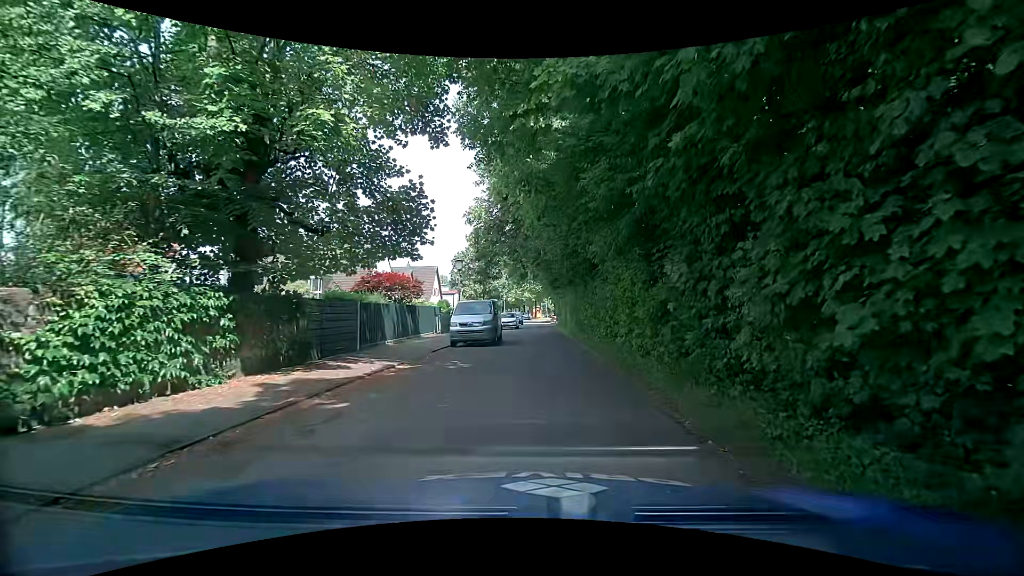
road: residential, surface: asphalt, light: Day
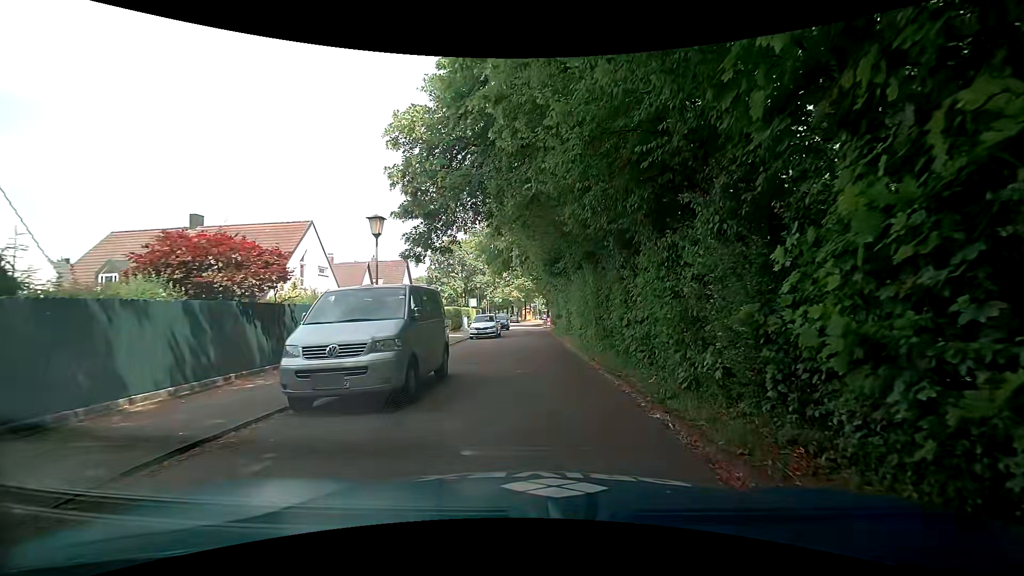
(+0.3, +12.8) m; -1°
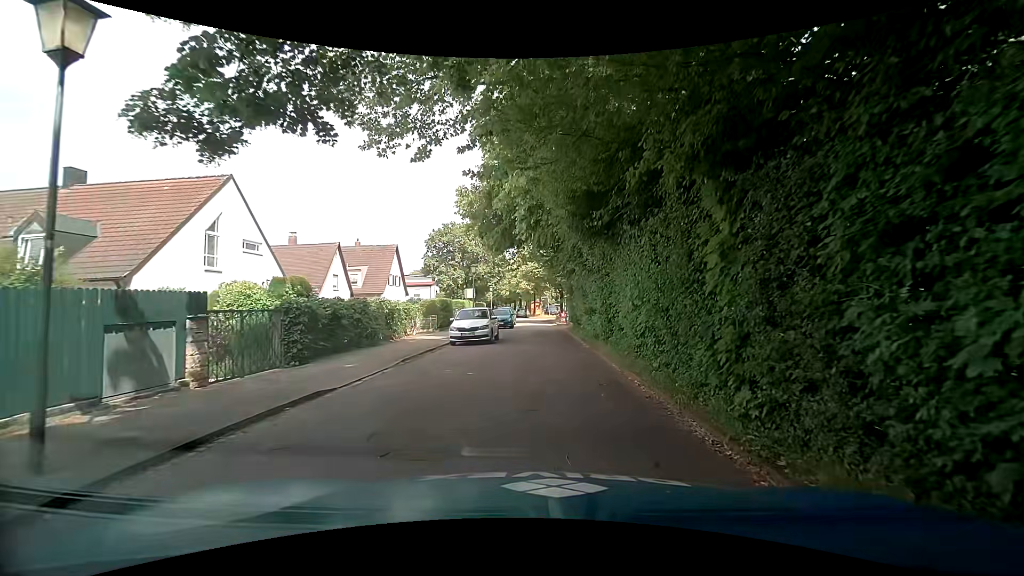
(+0.3, +10.2) m; 0°
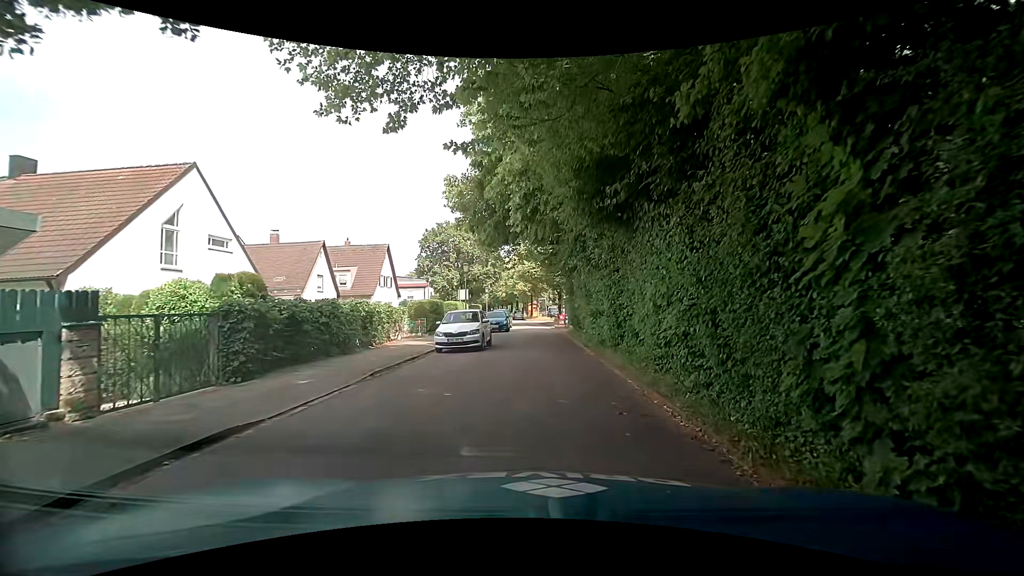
(+0.1, +2.3) m; +2°
